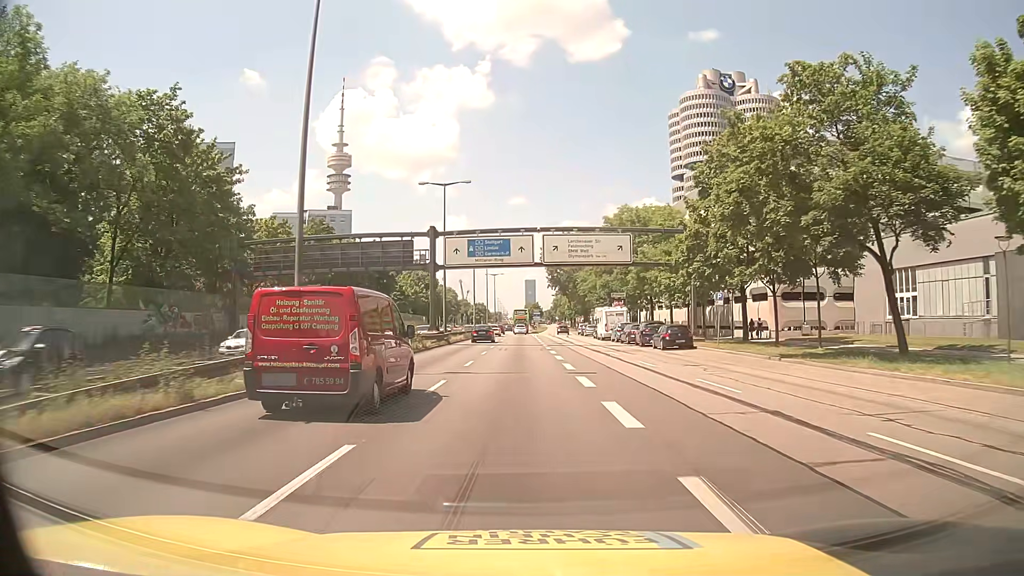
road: trunk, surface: asphalt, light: Day
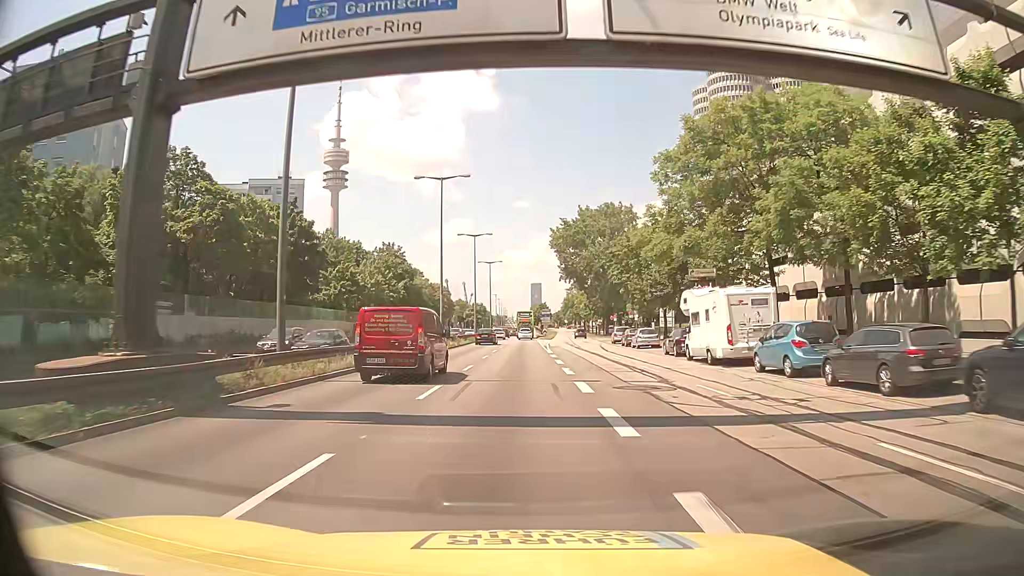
(0.0, +36.6) m; 0°
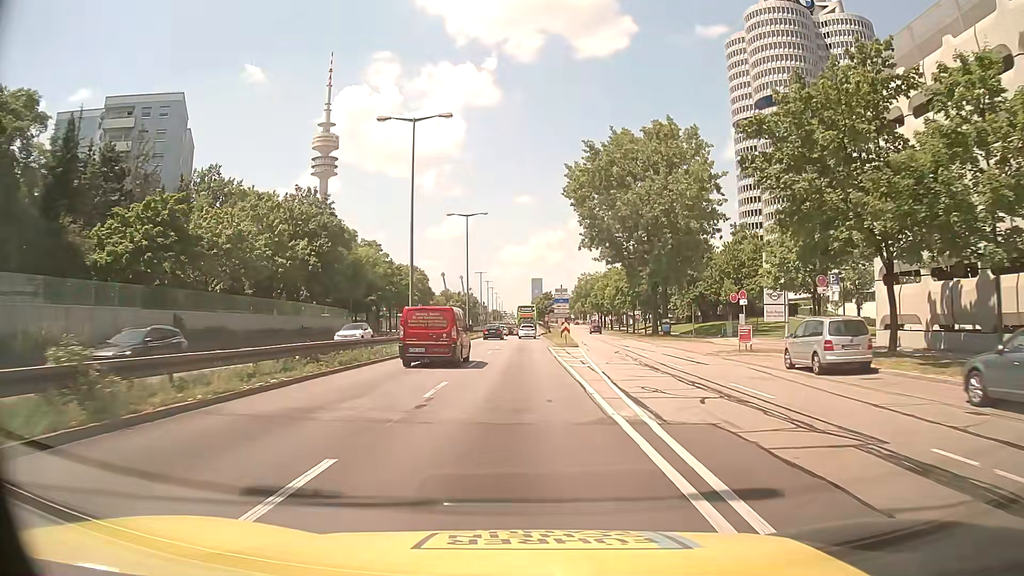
(-0.1, +45.6) m; 0°
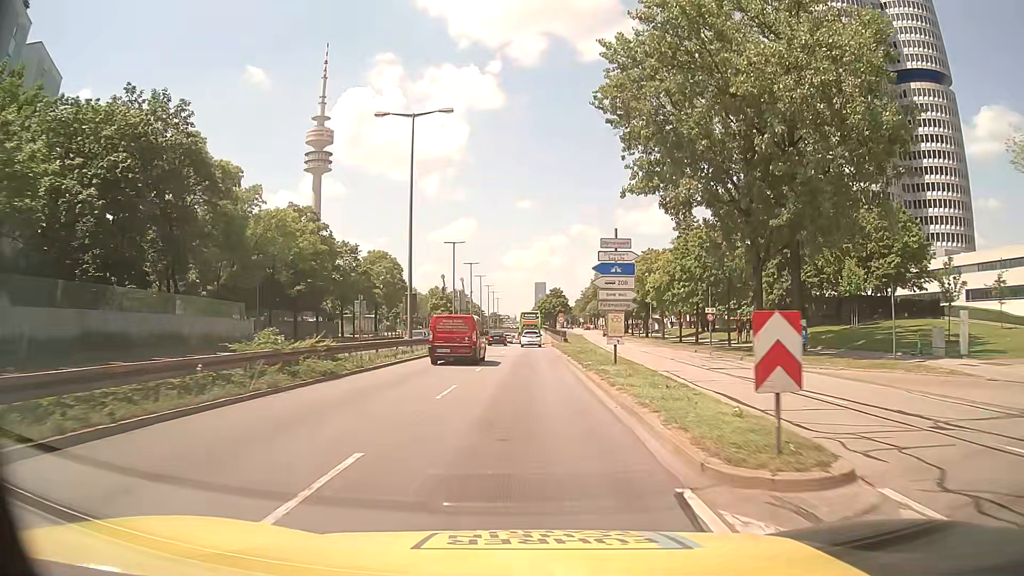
(+0.1, +35.0) m; 0°
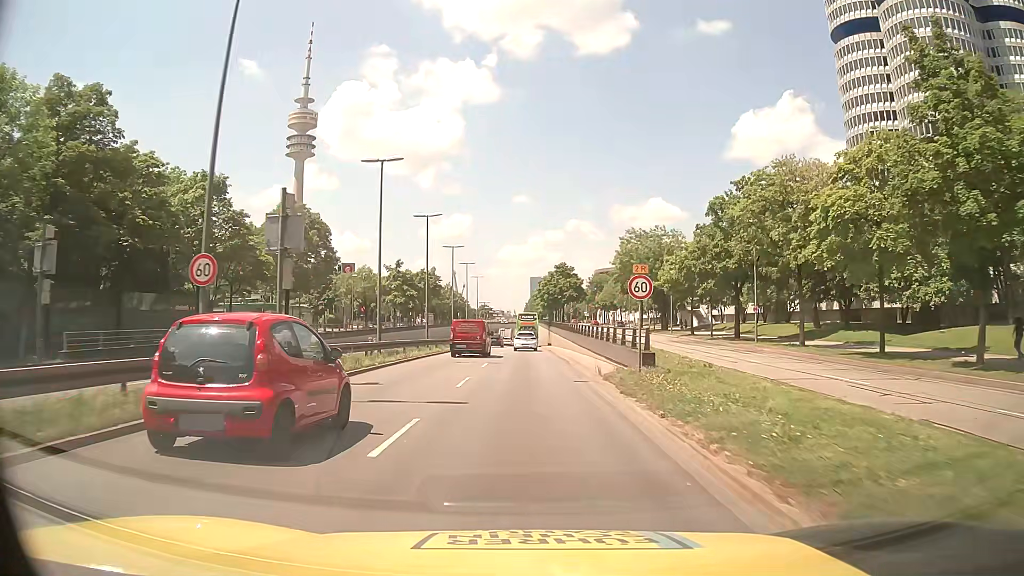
(0.0, +41.7) m; 0°
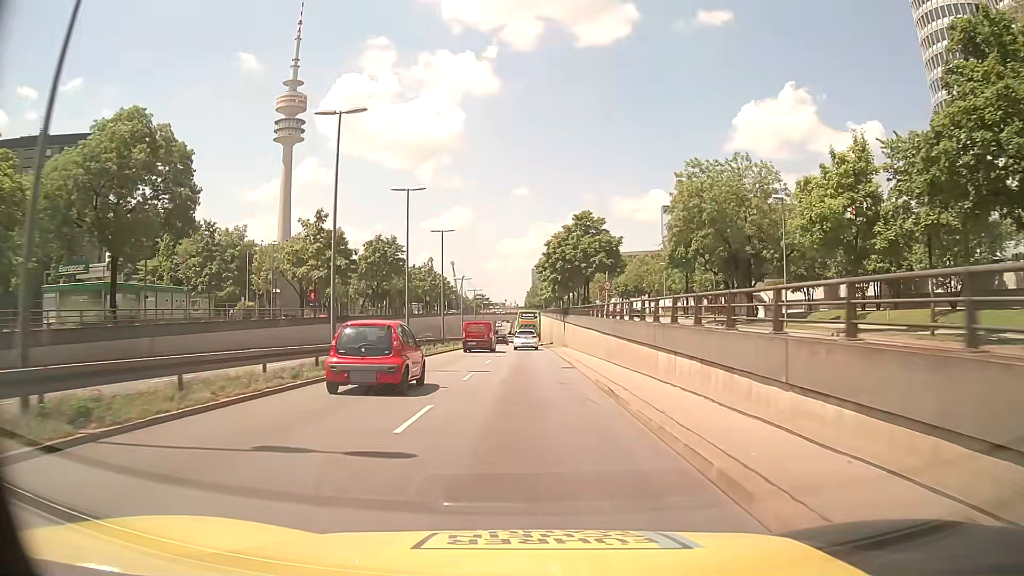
(+0.1, +34.4) m; 0°
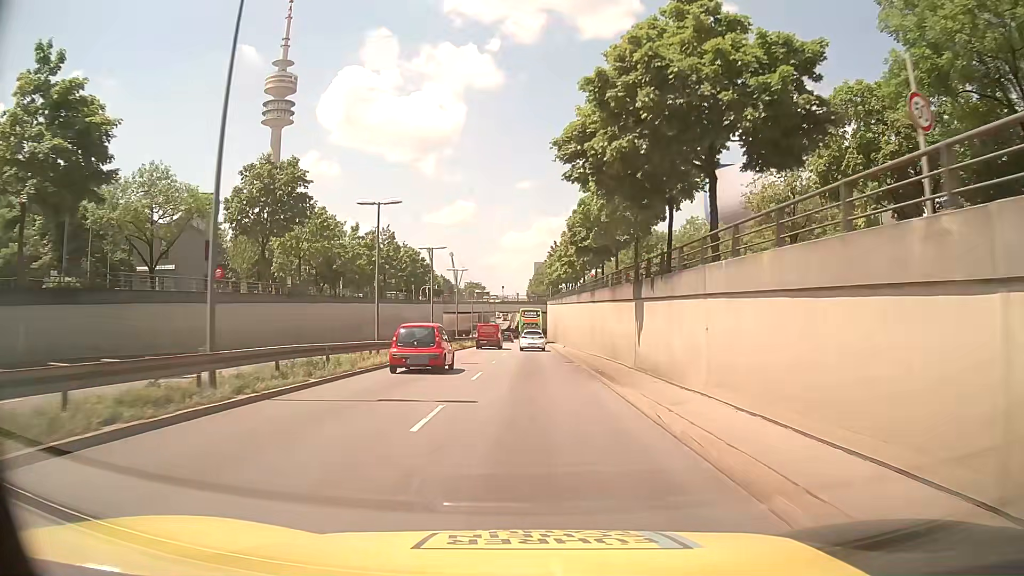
(-0.2, +35.9) m; 0°
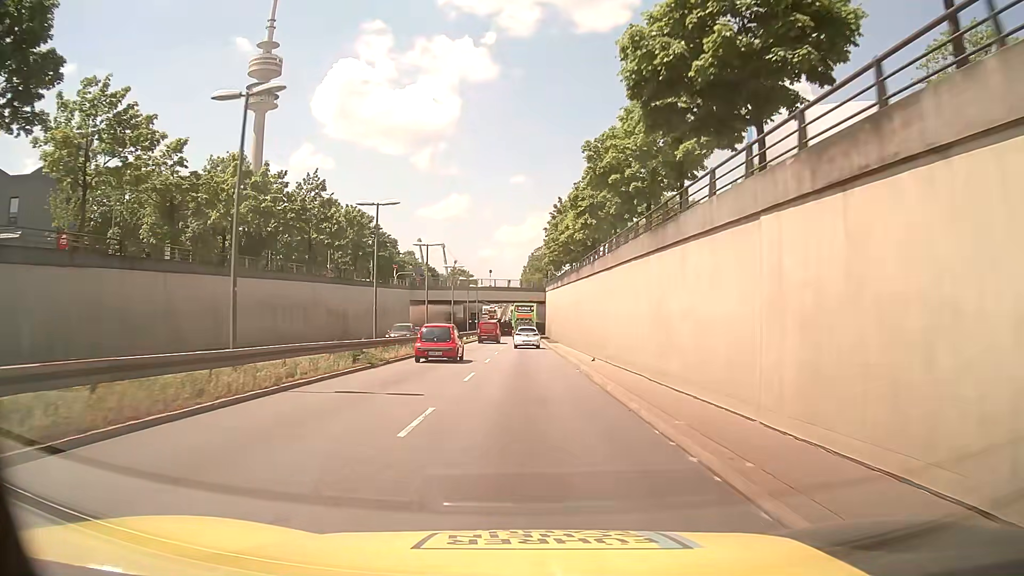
(+0.1, +27.3) m; 0°
(0, +10) (0, +20) (0, +30) (0, +40) (0, +50) (0, +60) (0, +70) (0, +80) (0, +90) (0, +100) m
